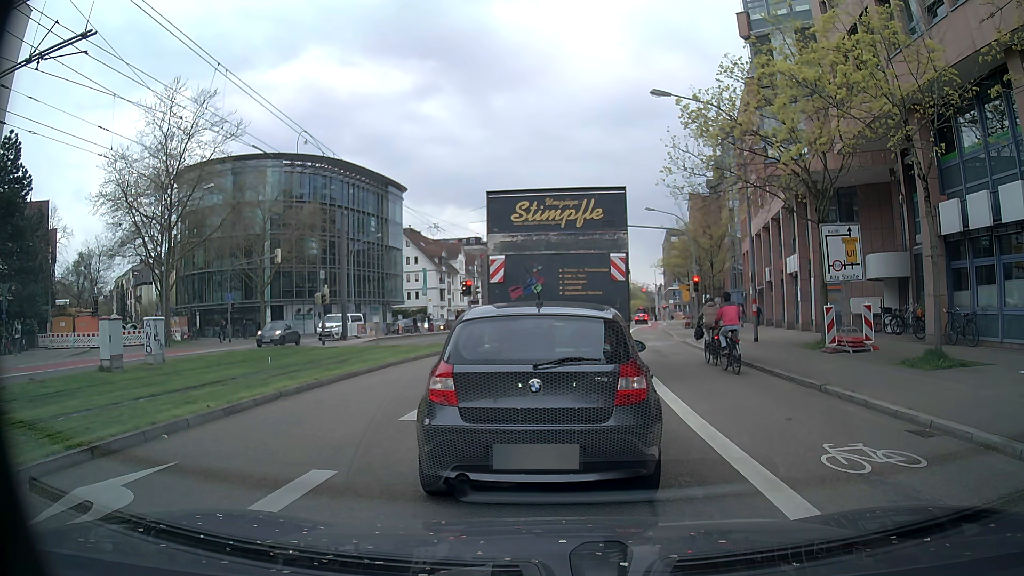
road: secondary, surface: asphalt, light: Day
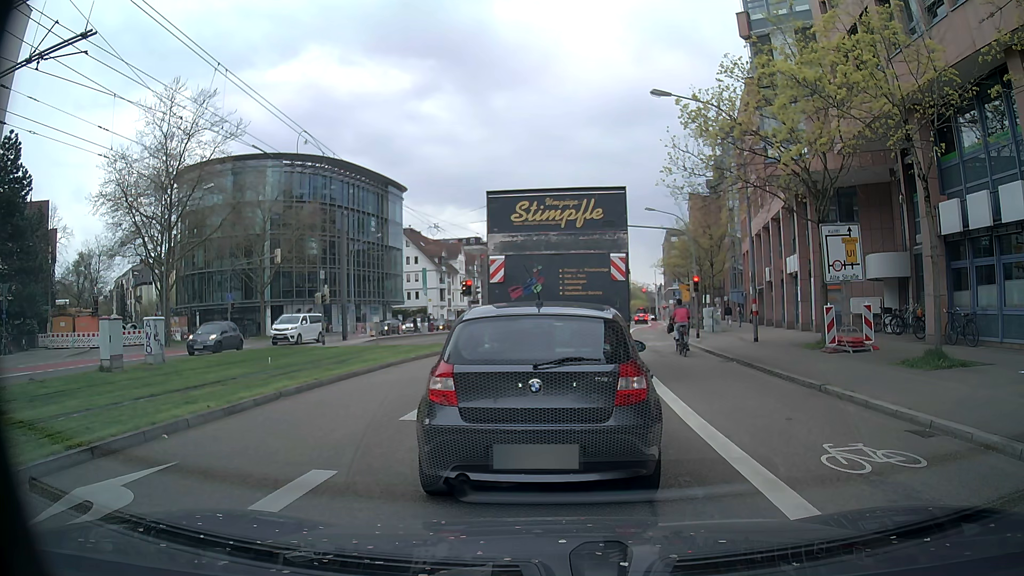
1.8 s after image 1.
(0.0, 0.0) m; 0°
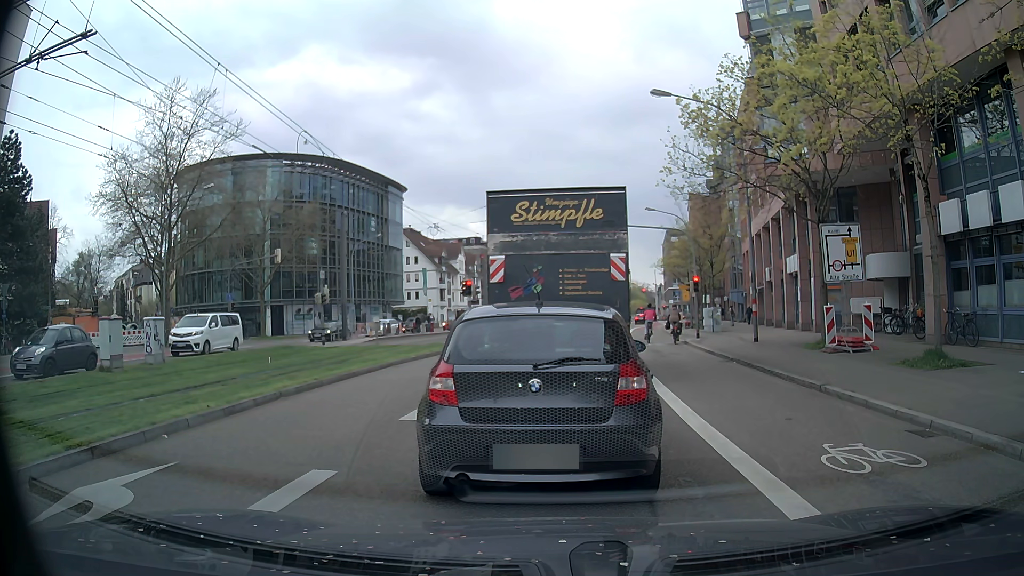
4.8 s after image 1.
(0.0, 0.0) m; 0°
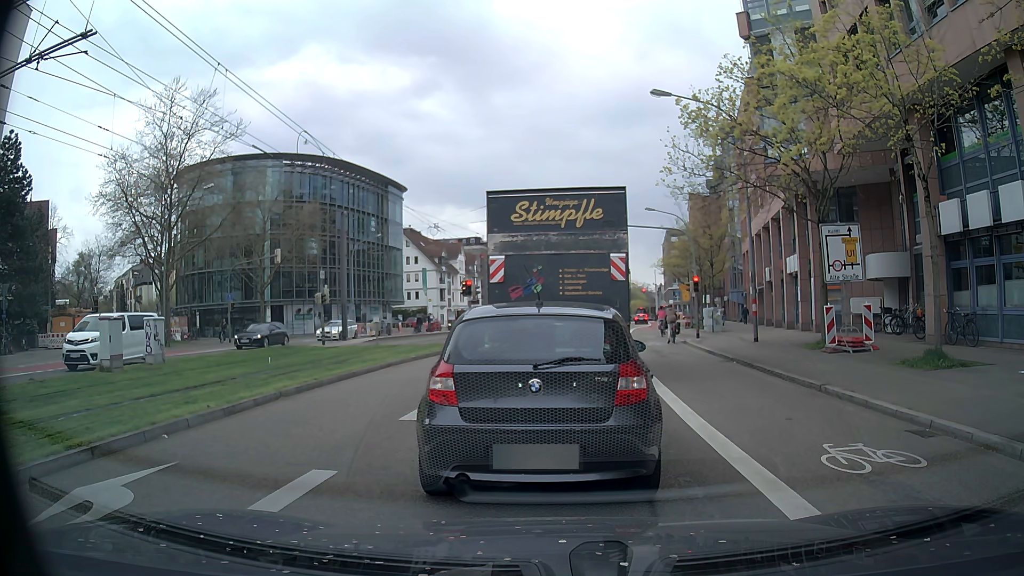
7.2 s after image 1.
(0.0, 0.0) m; 0°
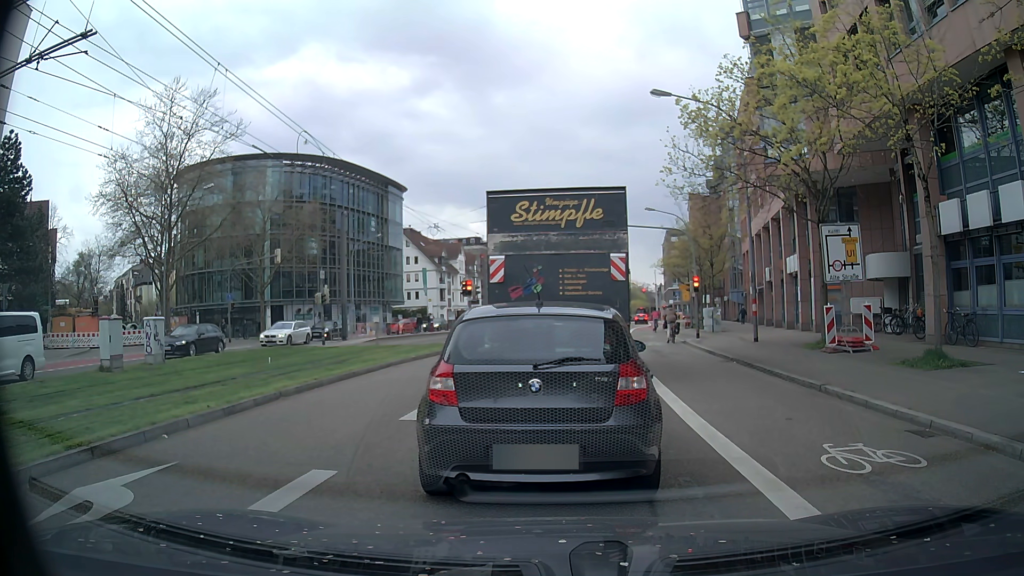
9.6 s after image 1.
(0.0, 0.0) m; 0°
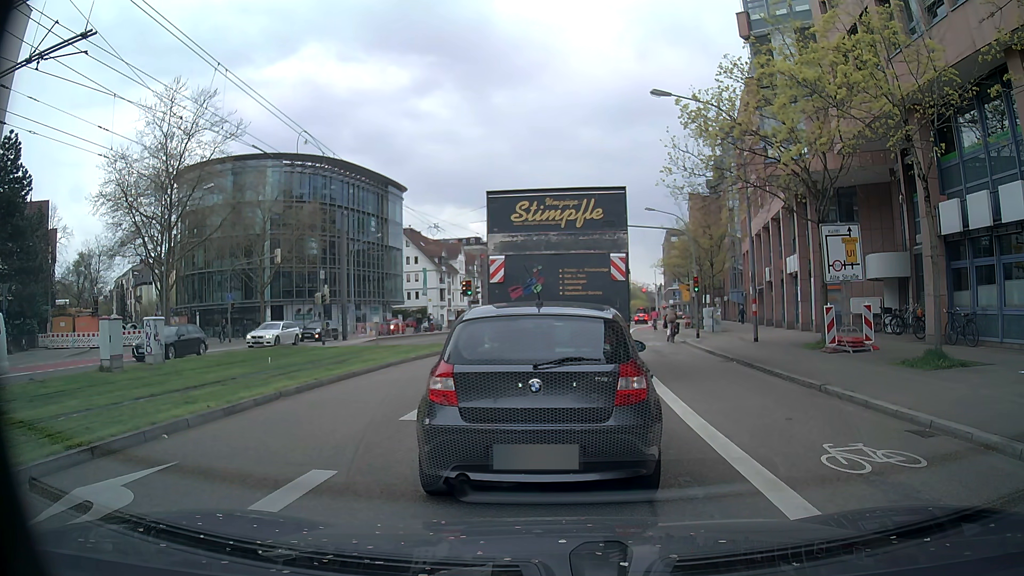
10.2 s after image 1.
(0.0, 0.0) m; 0°
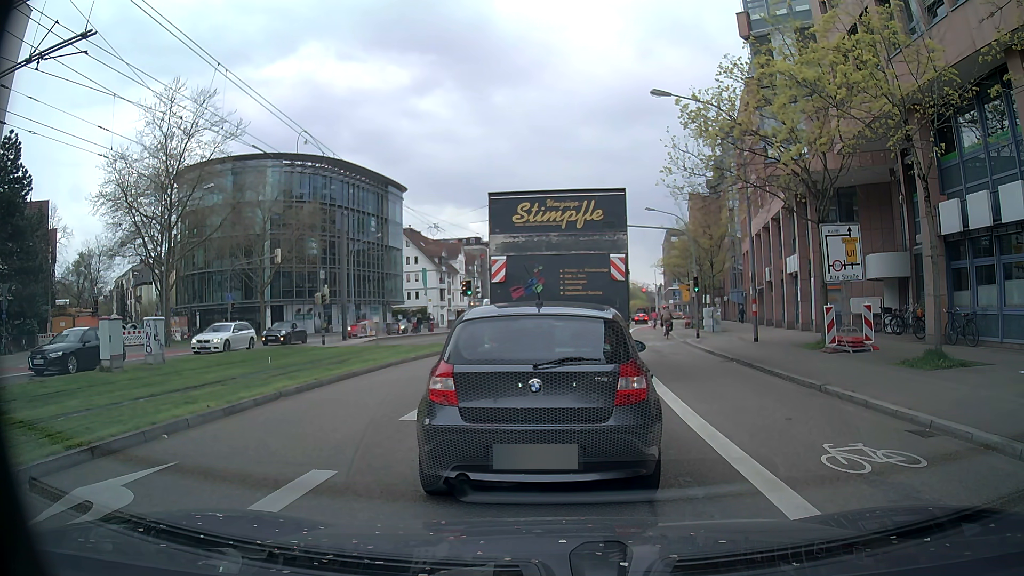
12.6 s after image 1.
(0.0, 0.0) m; 0°
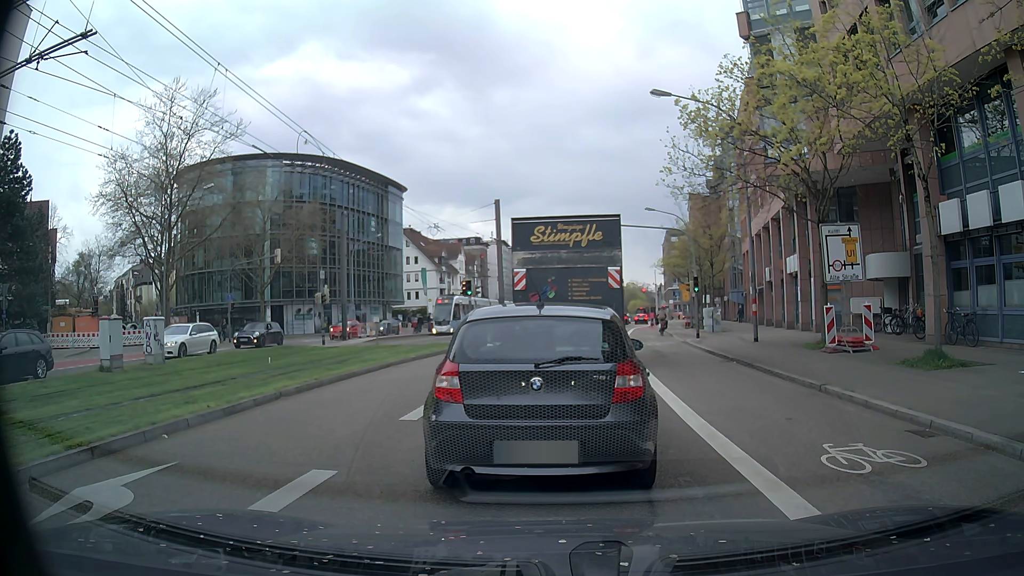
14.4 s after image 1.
(0.0, 0.0) m; 0°
